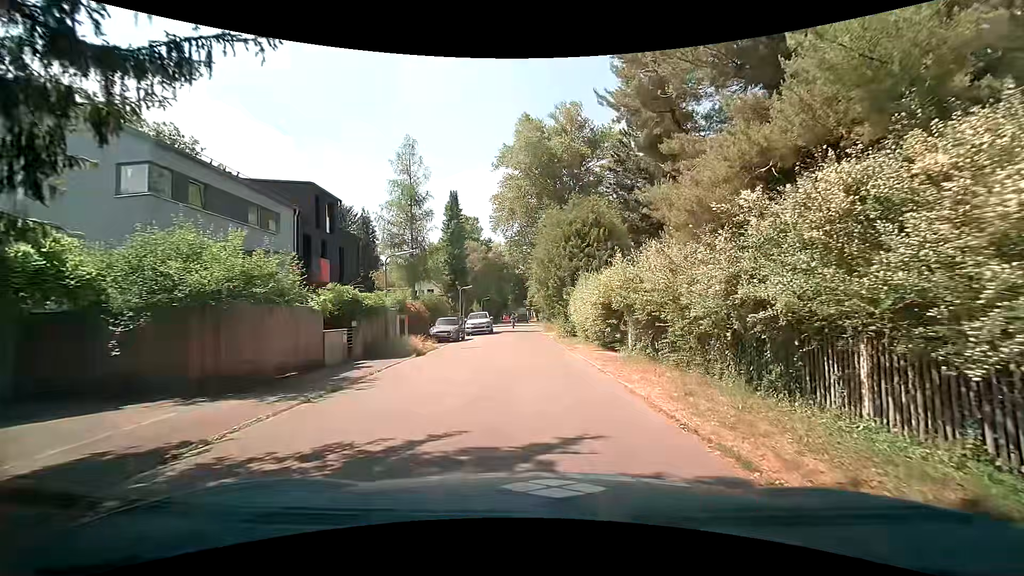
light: Day
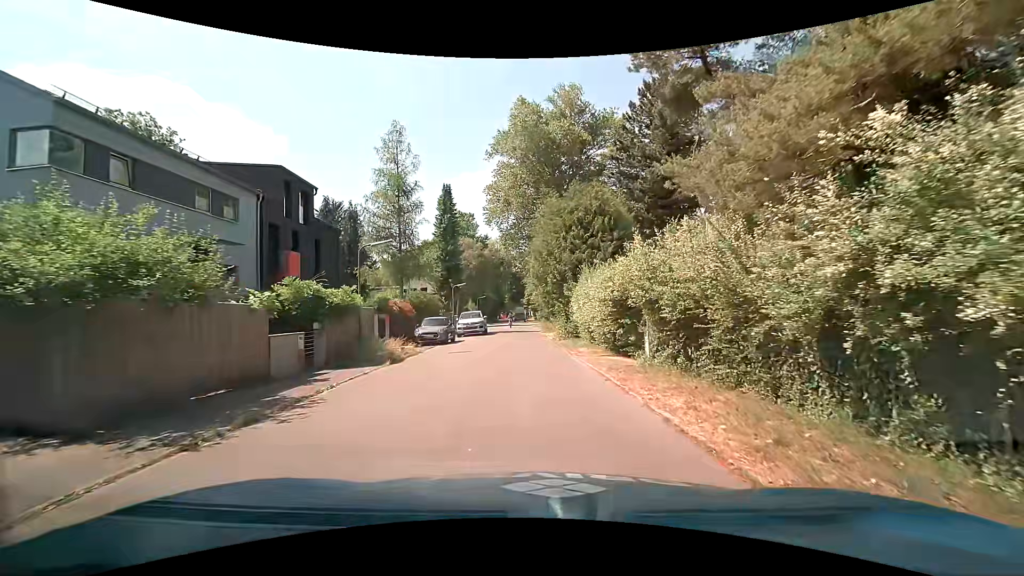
(0.0, +3.2) m; +1°
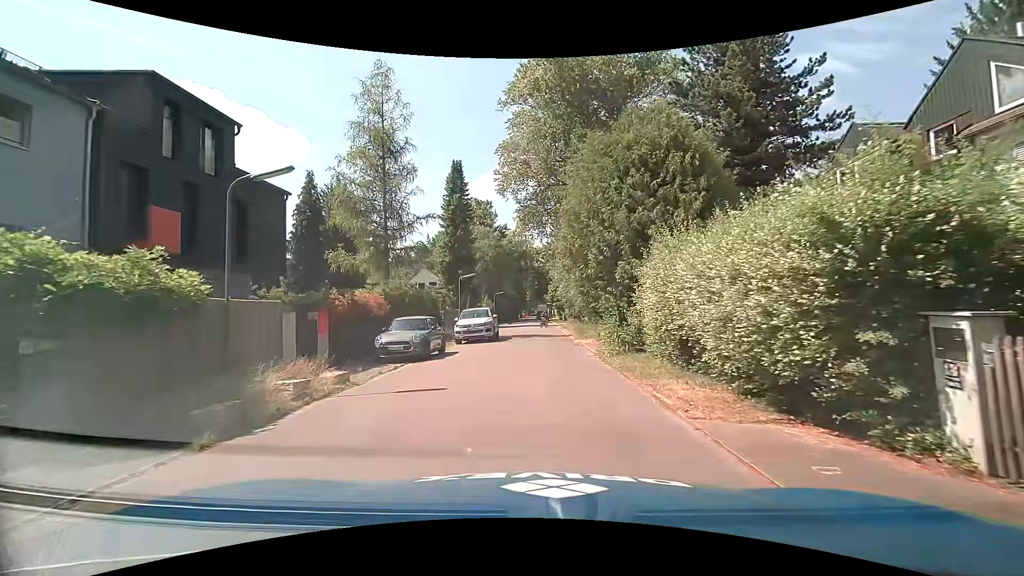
(-0.4, +9.9) m; -4°
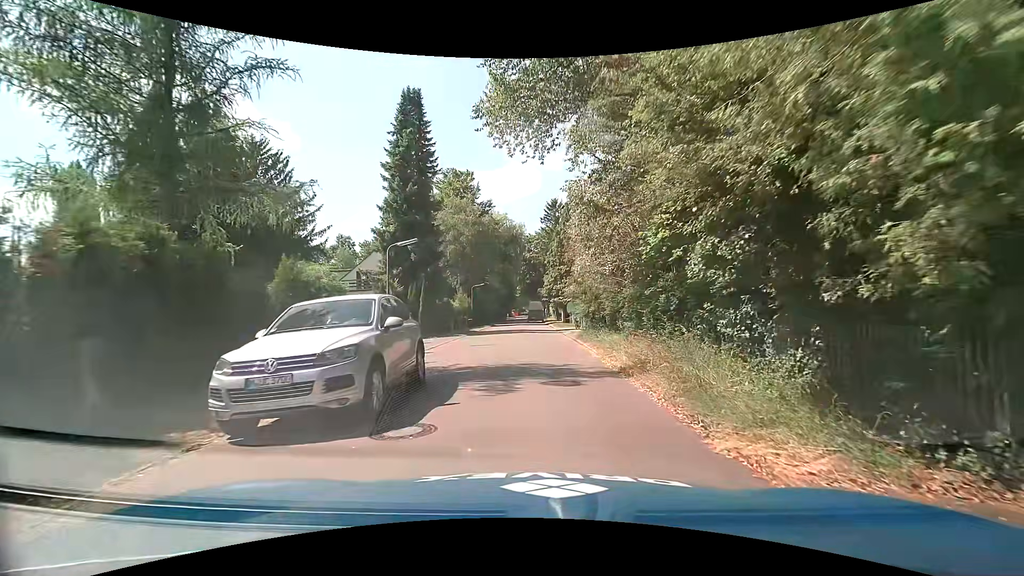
(0.0, +18.0) m; 0°
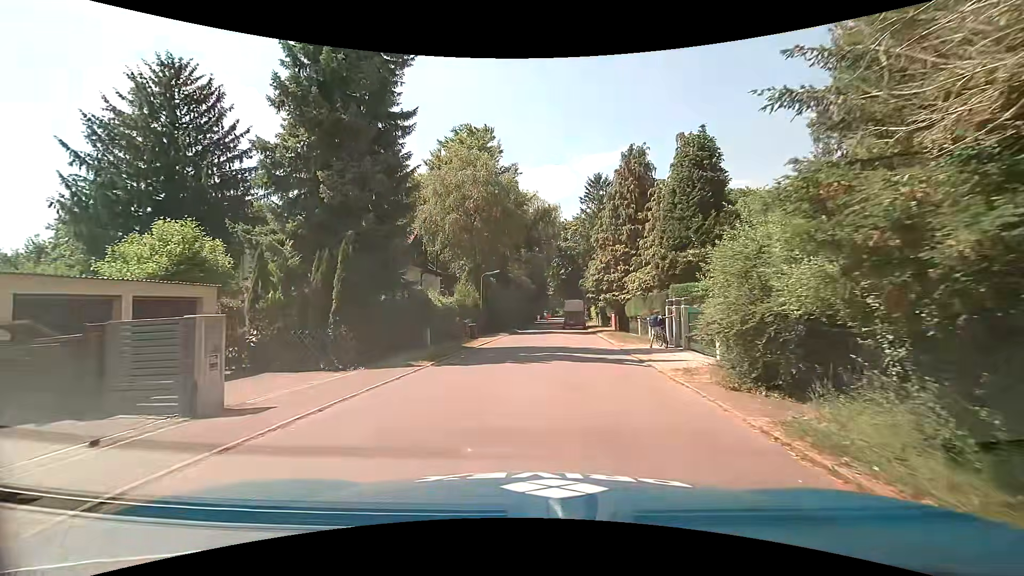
(0.0, +17.5) m; -2°
